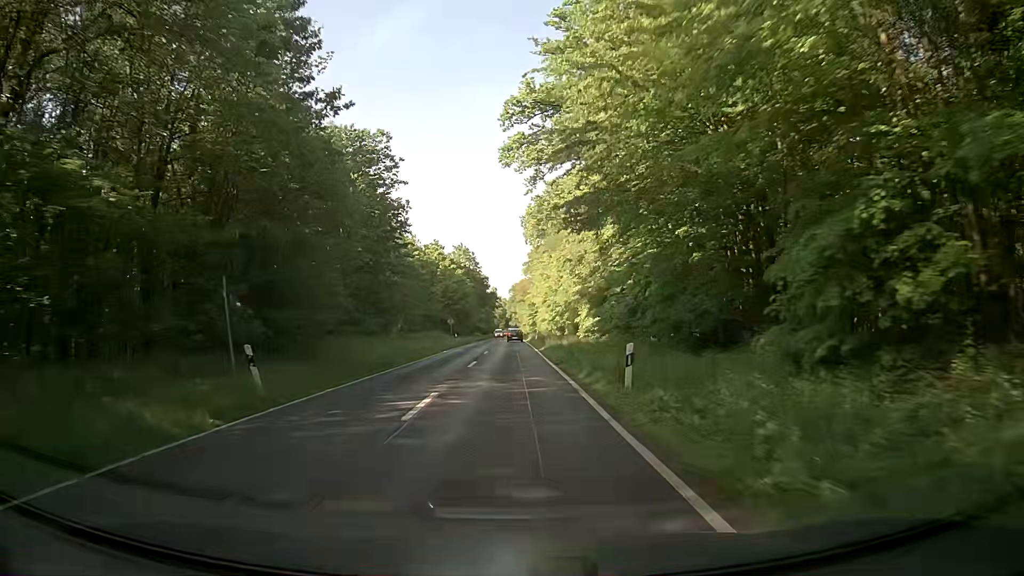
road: secondary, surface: asphalt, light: Day
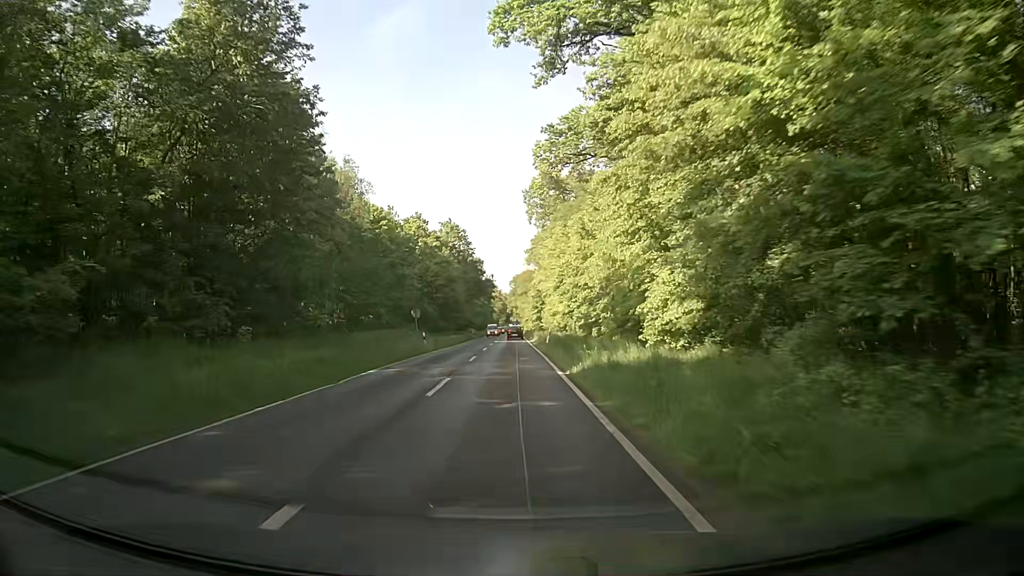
(+0.1, +22.3) m; 0°
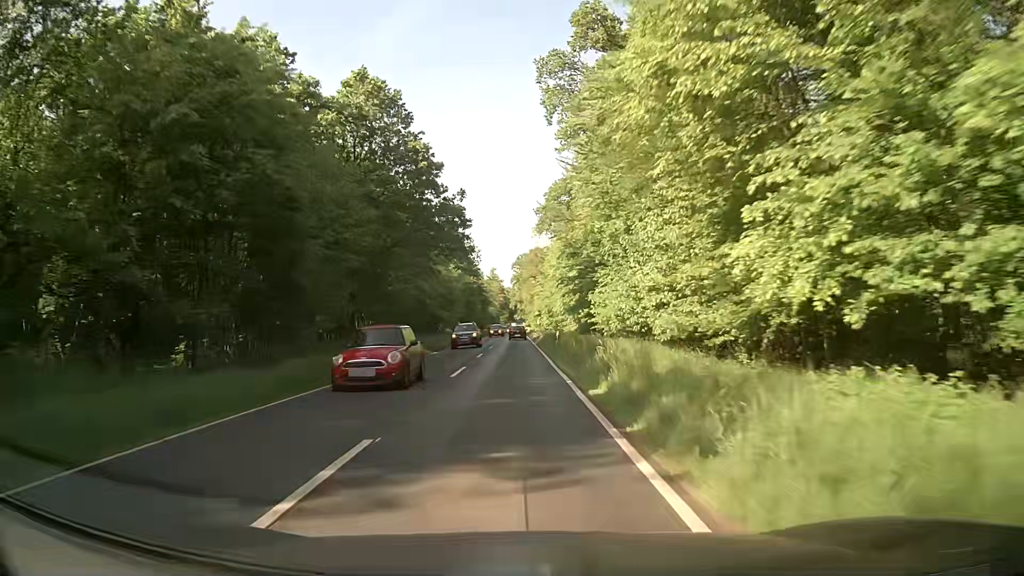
(-0.5, +56.5) m; -1°
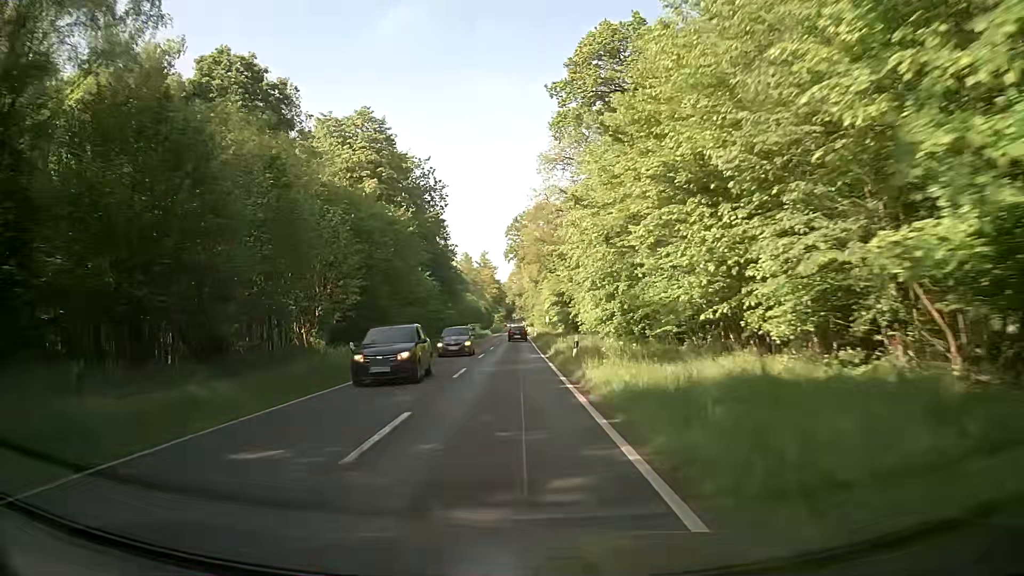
(+0.2, +57.1) m; 0°
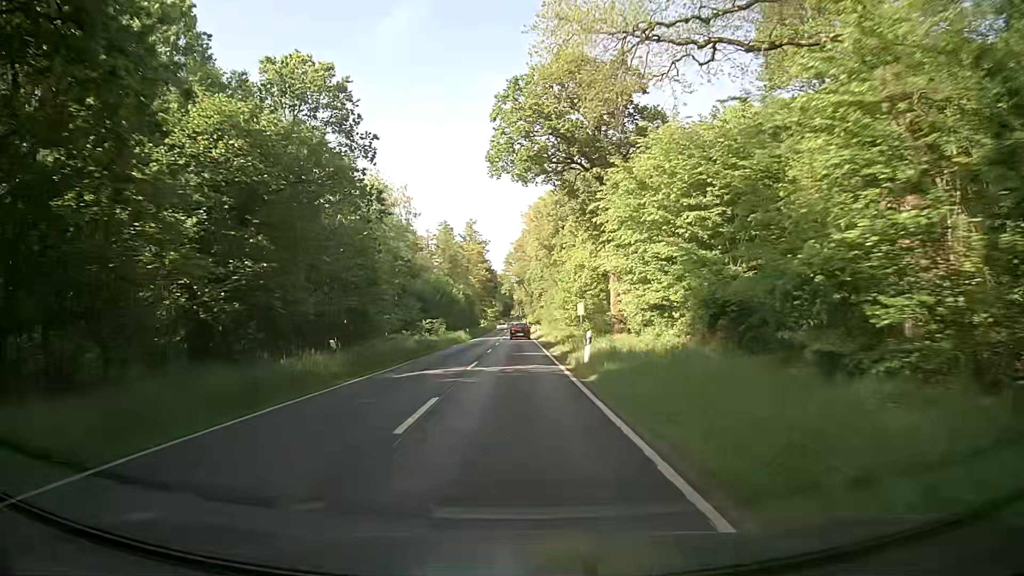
(0.0, +57.4) m; 0°
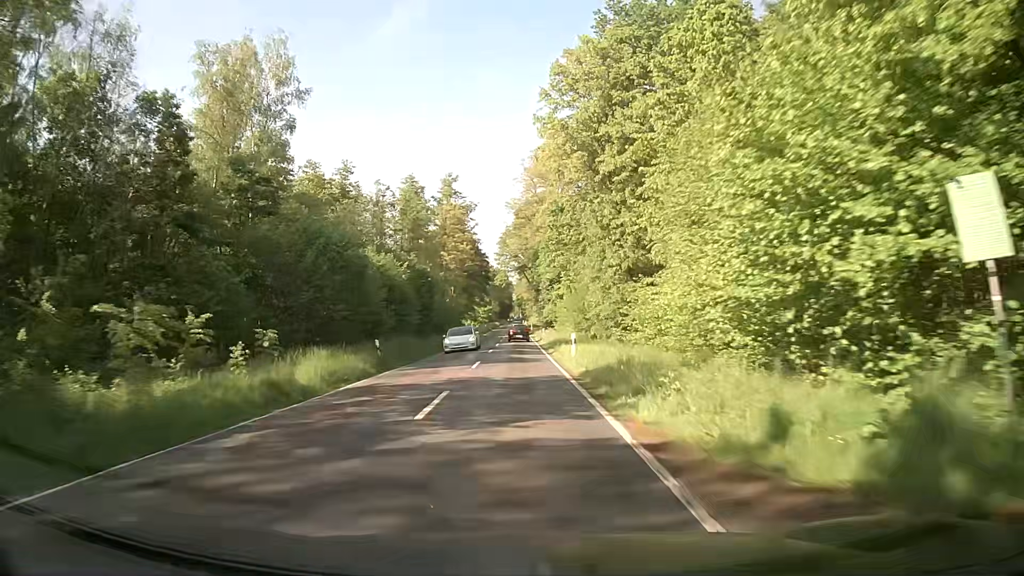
(+0.3, +45.8) m; 0°
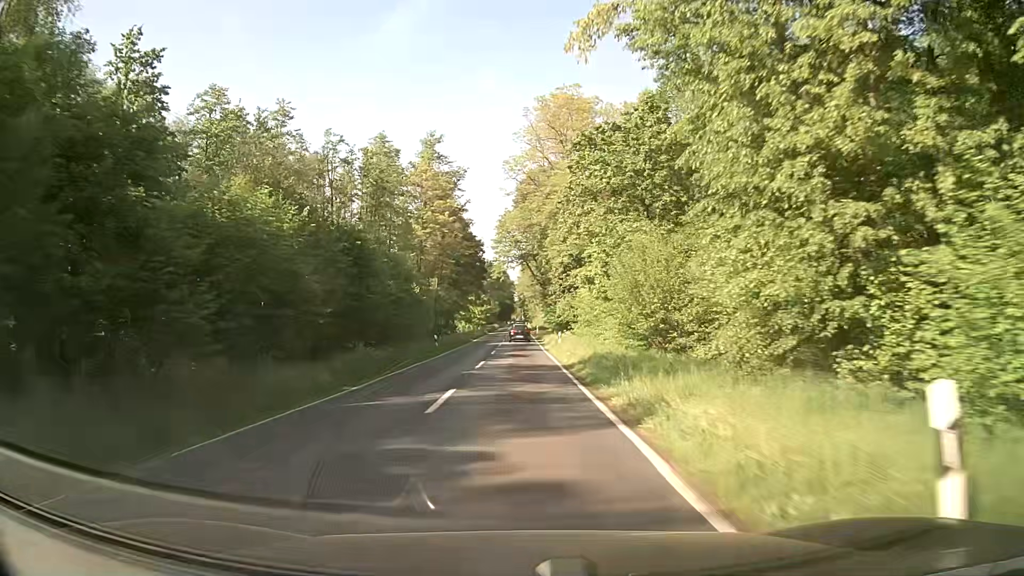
(0.0, +22.9) m; 0°
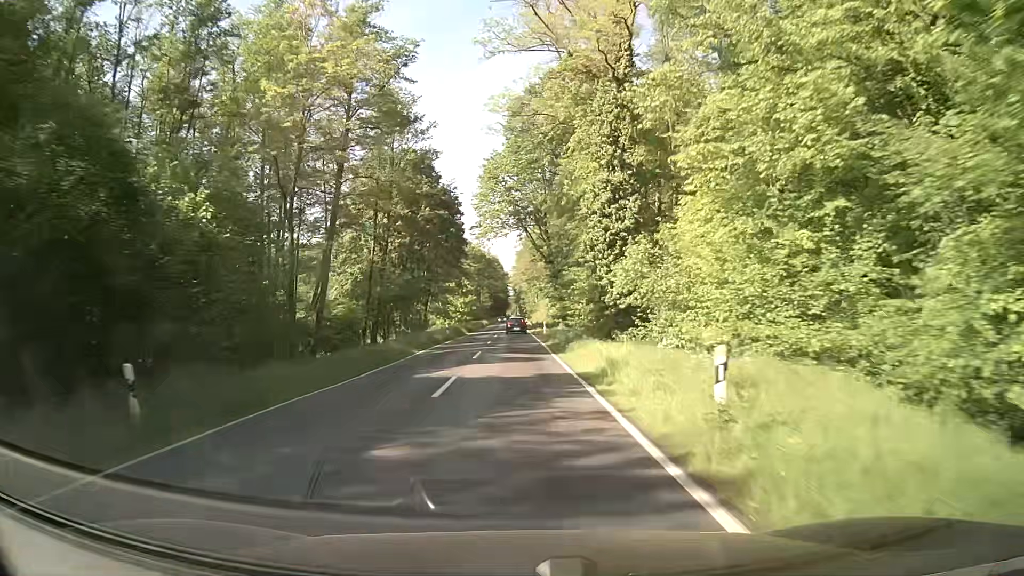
(0.0, +34.3) m; 0°
(0, +10) (0, +20) (0, +30) (0, +40) (0, +50) (0, +60) (0, +70) (0, +80) (0, +90) (0, +100) m
